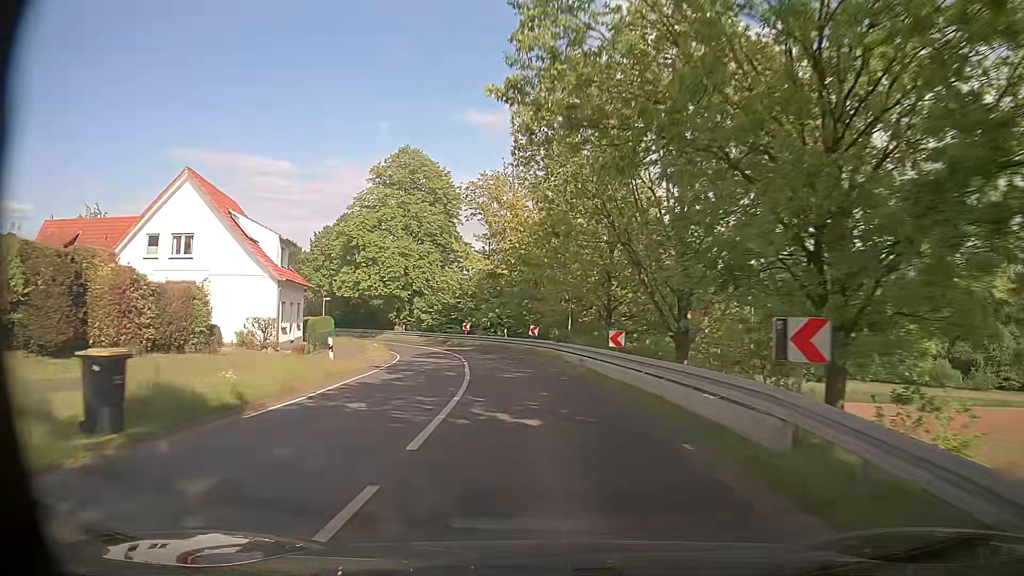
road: secondary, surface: asphalt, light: Day
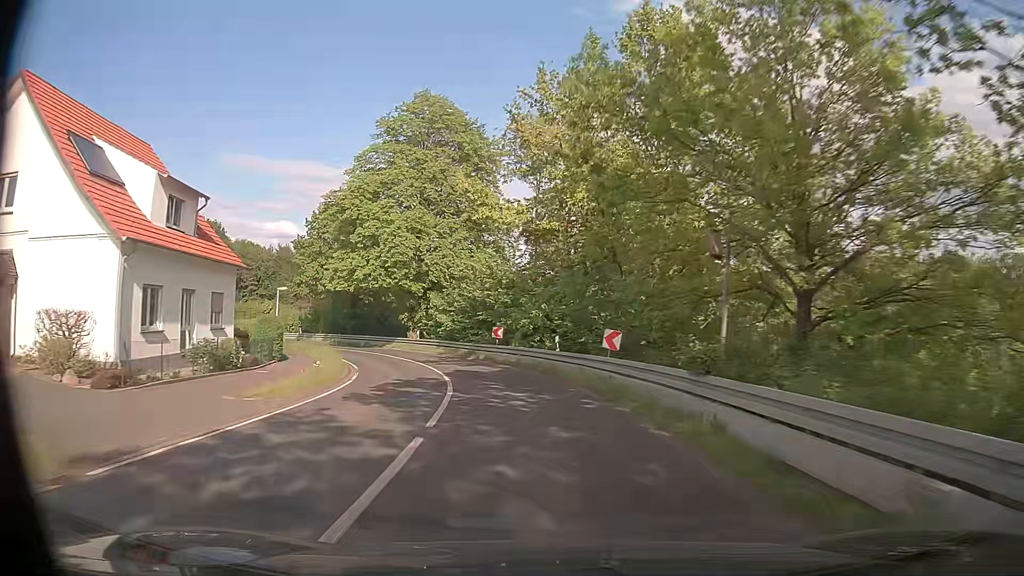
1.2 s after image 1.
(-0.9, +18.7) m; -5°
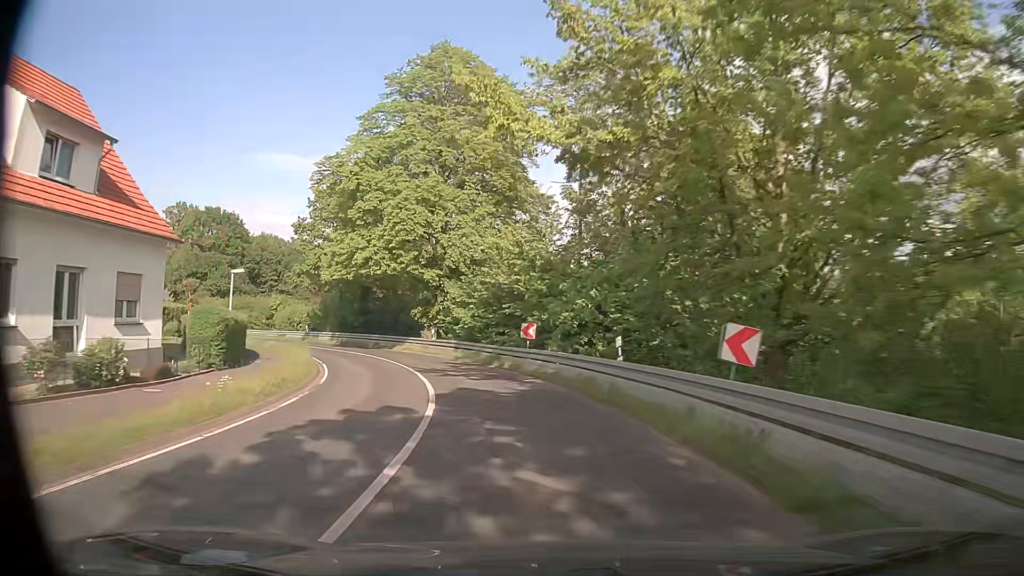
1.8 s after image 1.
(-0.2, +9.2) m; -3°
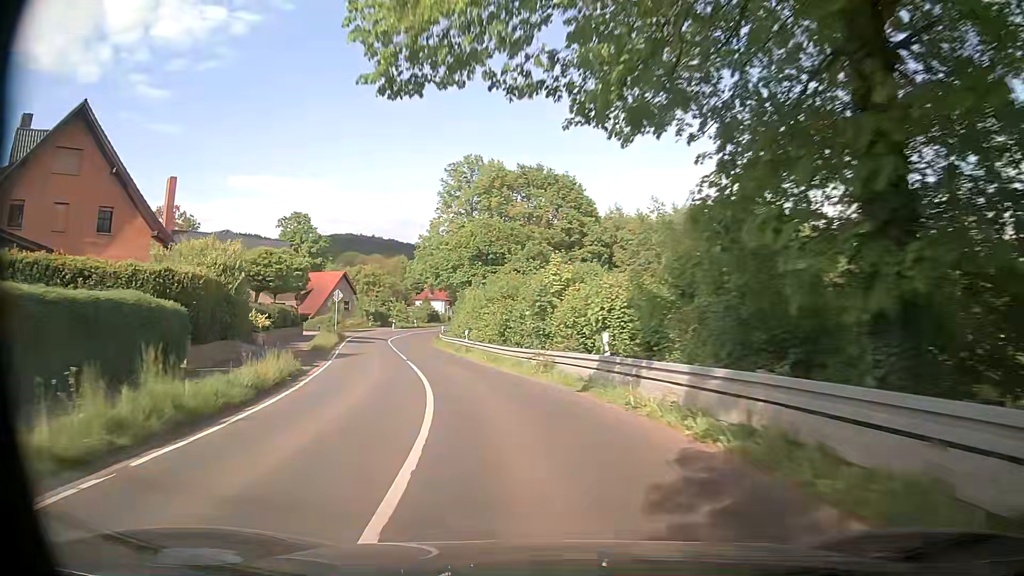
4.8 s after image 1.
(-12.8, +43.4) m; -34°
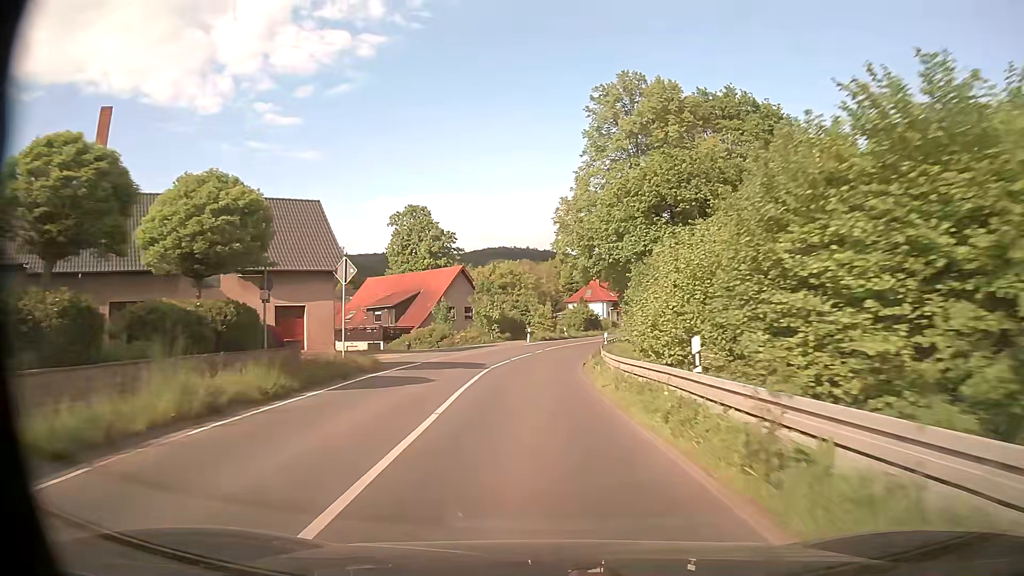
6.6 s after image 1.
(-4.3, +28.6) m; -14°
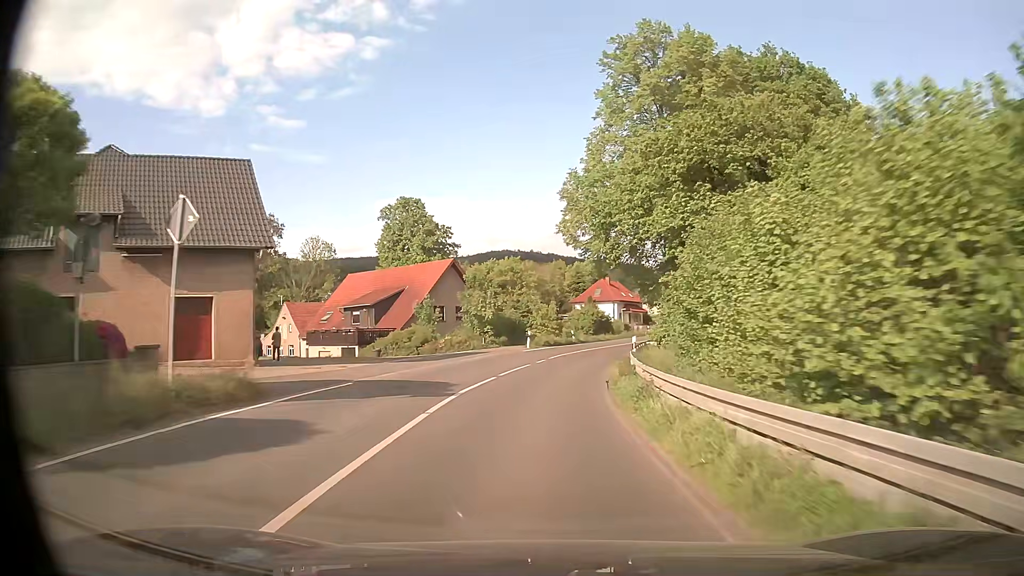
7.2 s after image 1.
(0.0, +10.0) m; 0°
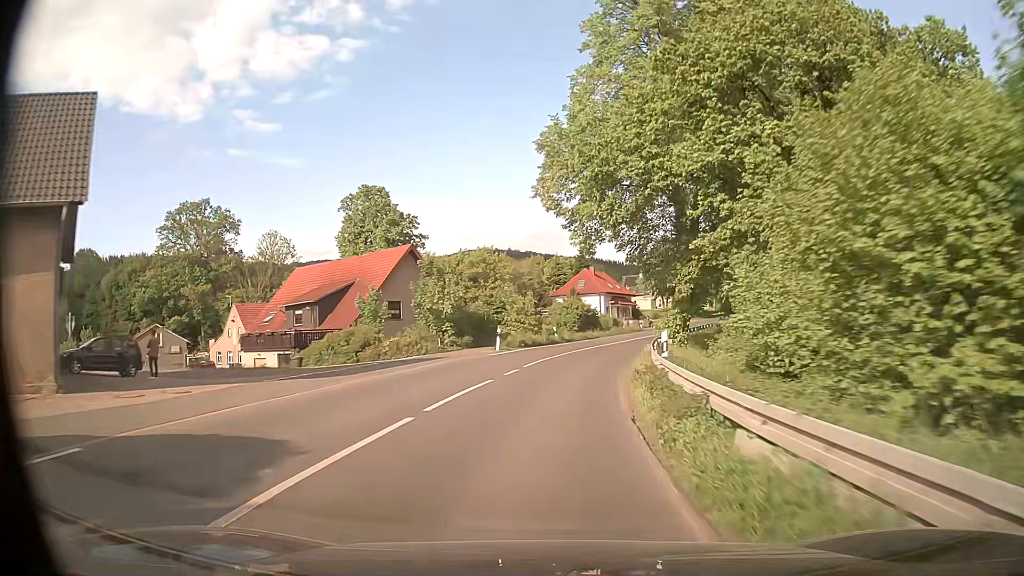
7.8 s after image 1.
(+0.2, +10.2) m; +2°
(0, +10) (+1, +20) (+2, +30) (+5, +40) (+7, +49) (+11, +59) (+14, +68) (+18, +77) (+21, +87) (+24, +96) m
